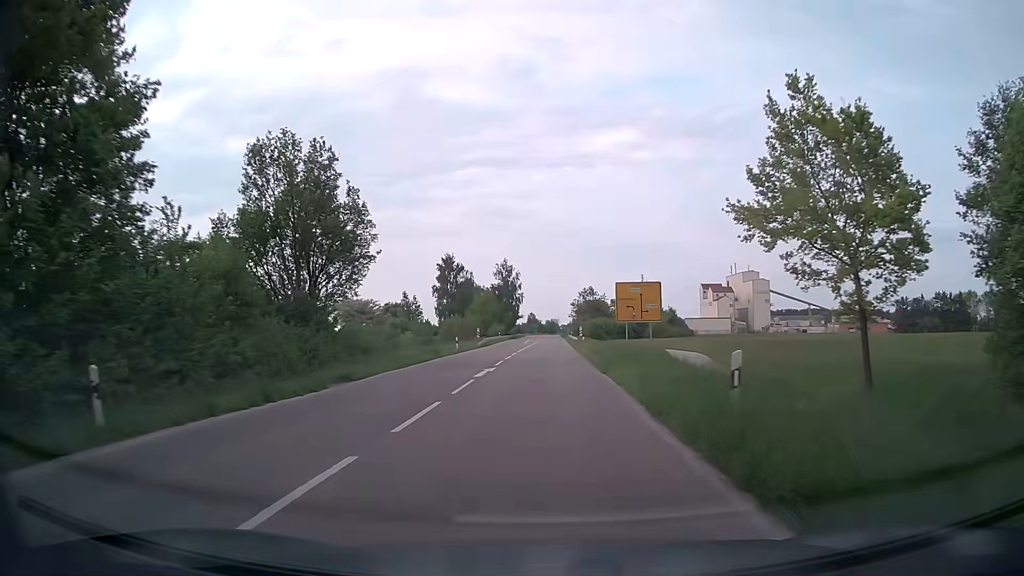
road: secondary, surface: asphalt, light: Day
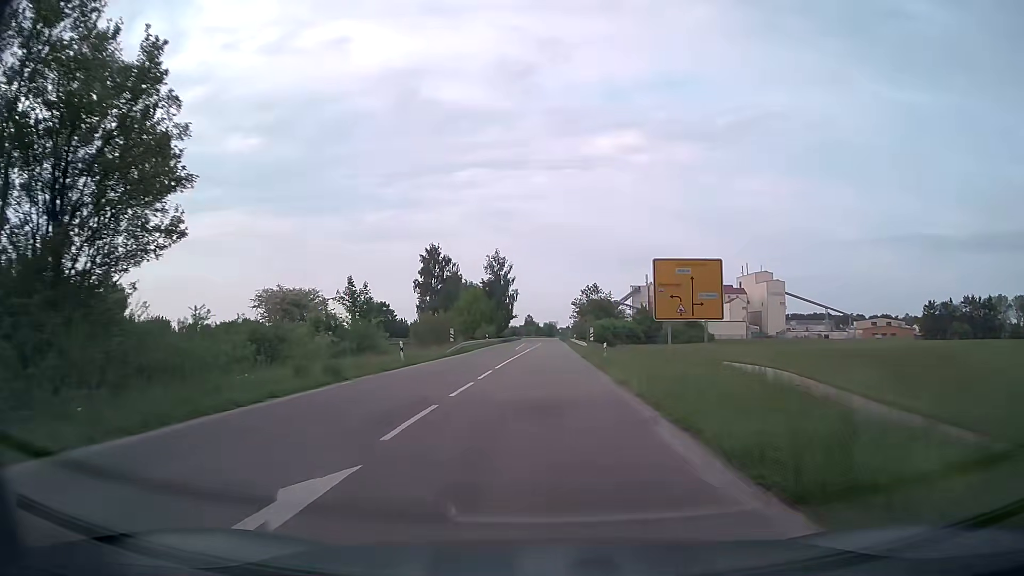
(0.0, +18.9) m; 0°
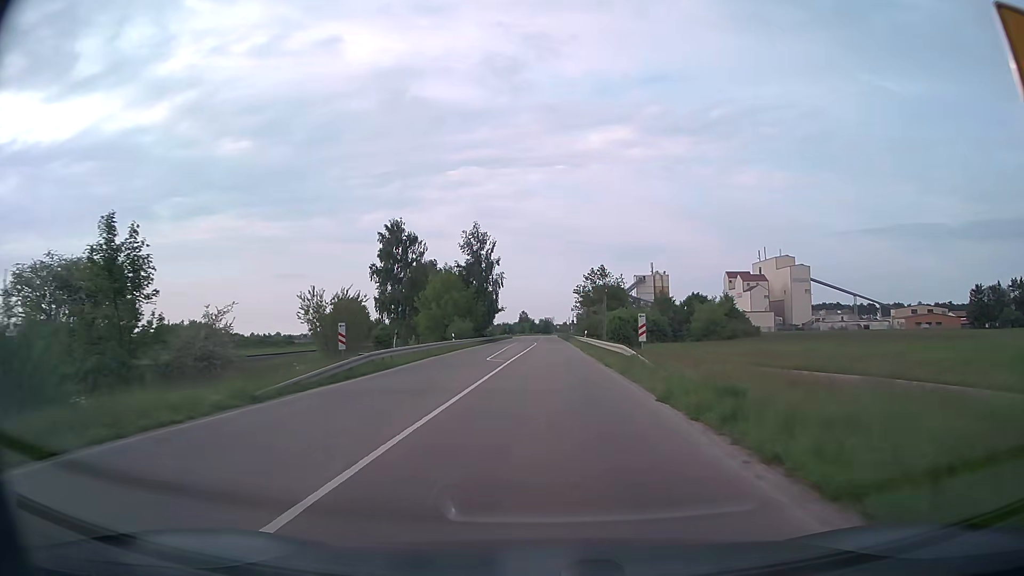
(+0.1, +28.3) m; 0°
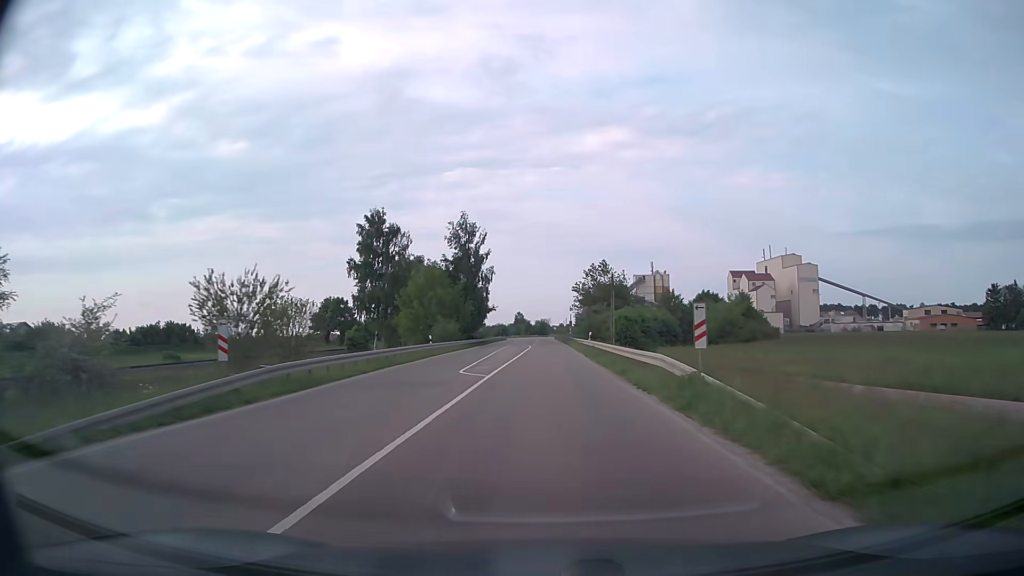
(0.0, +9.4) m; 0°
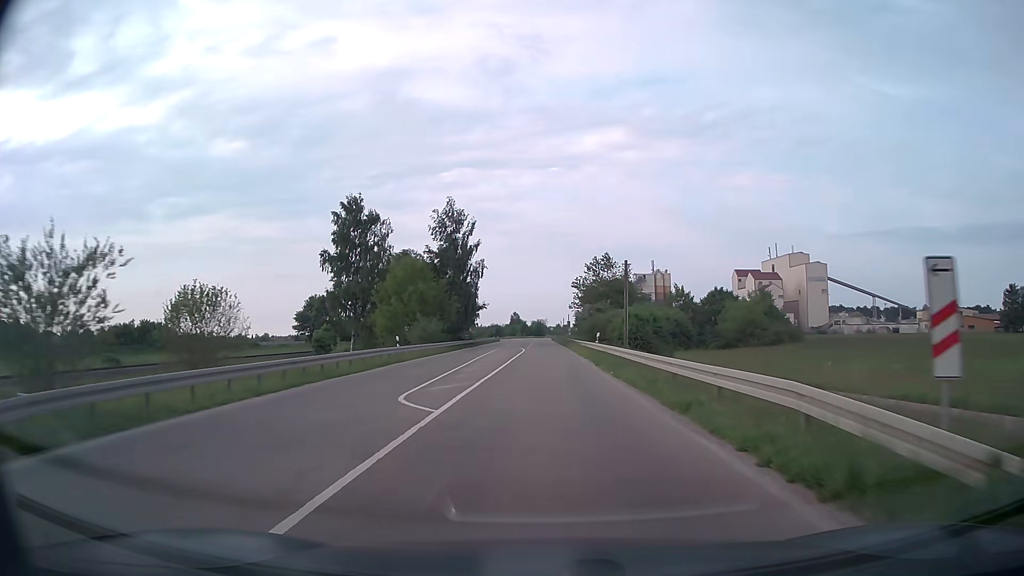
(+0.1, +9.5) m; 0°
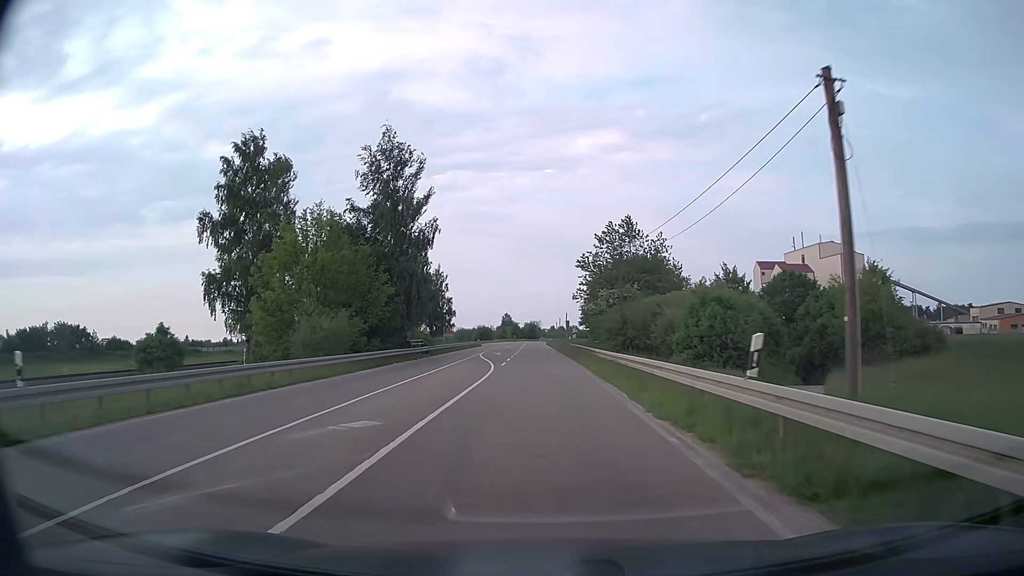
(+0.2, +28.4) m; +1°
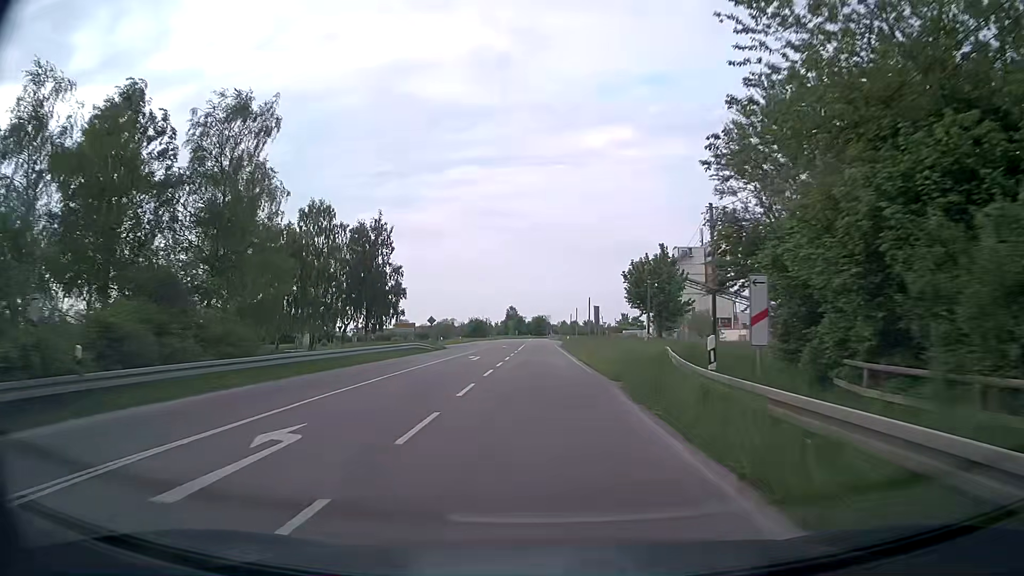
(-0.3, +47.1) m; -1°
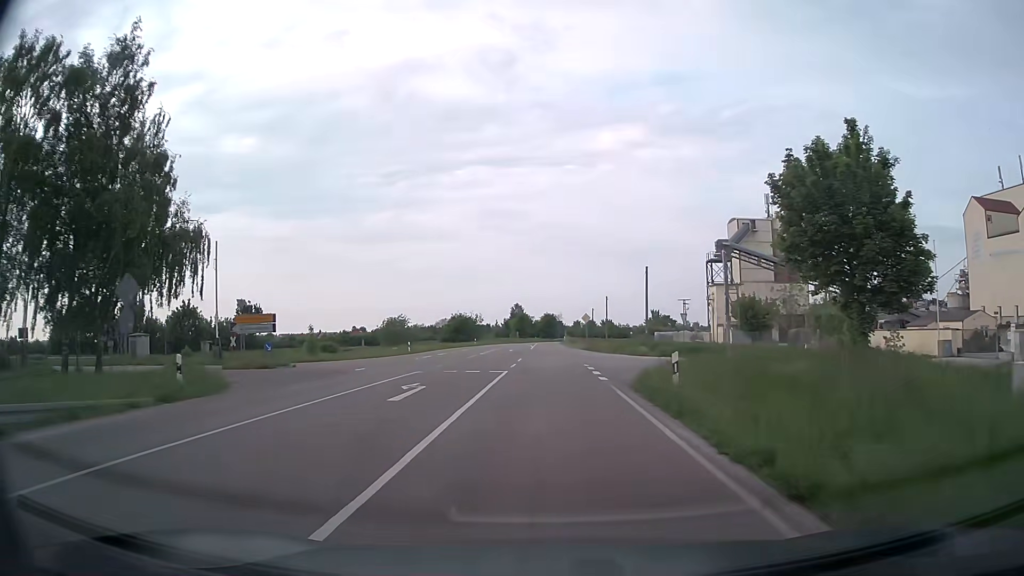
(-0.3, +46.6) m; -1°
(0, +10) (0, +20) (0, +30) (0, +40) (0, +50) (0, +60) (0, +70) (0, +80) (0, +90) (+1, +100) m
